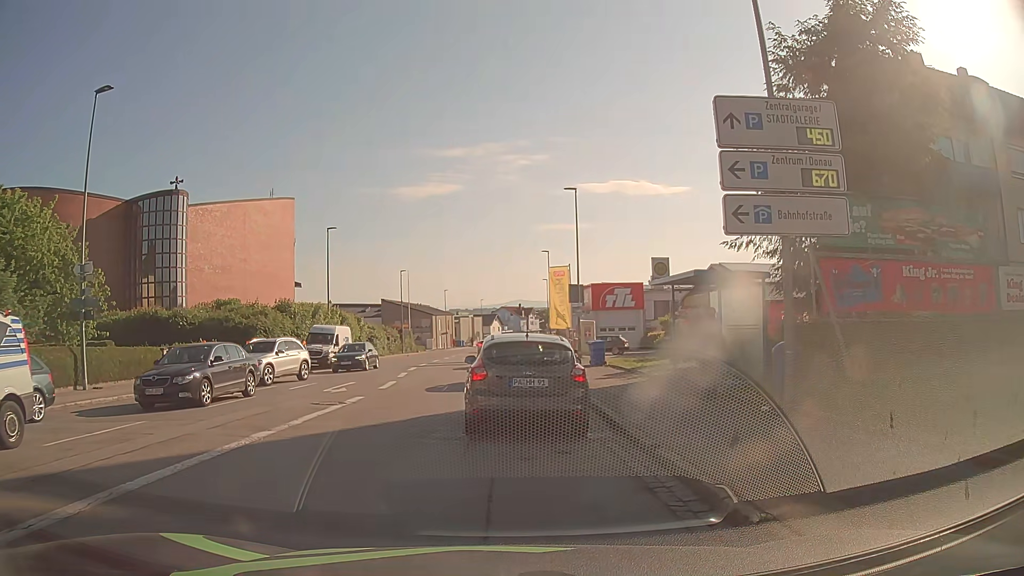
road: tertiary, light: Day
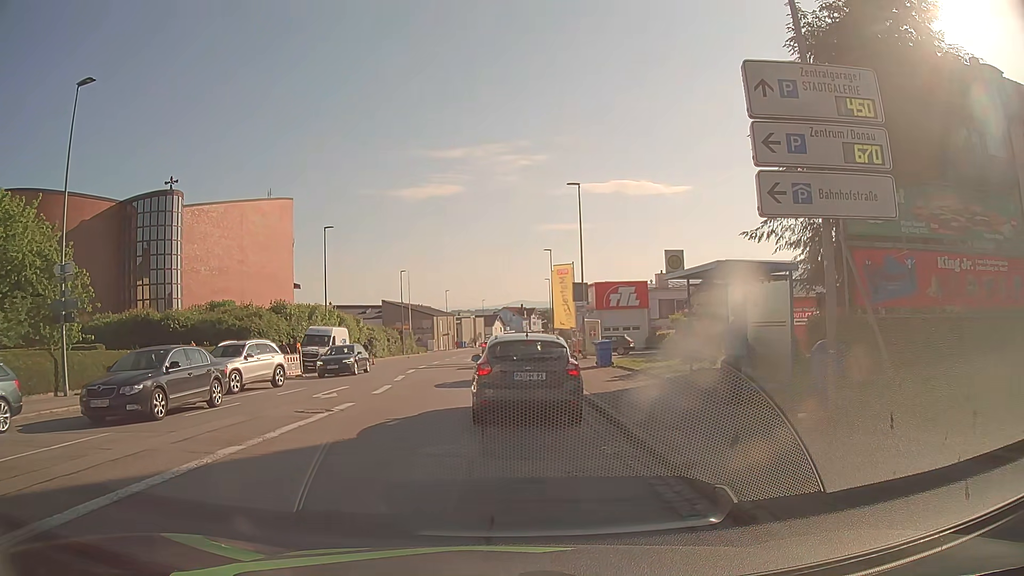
(0.0, +1.4) m; +2°
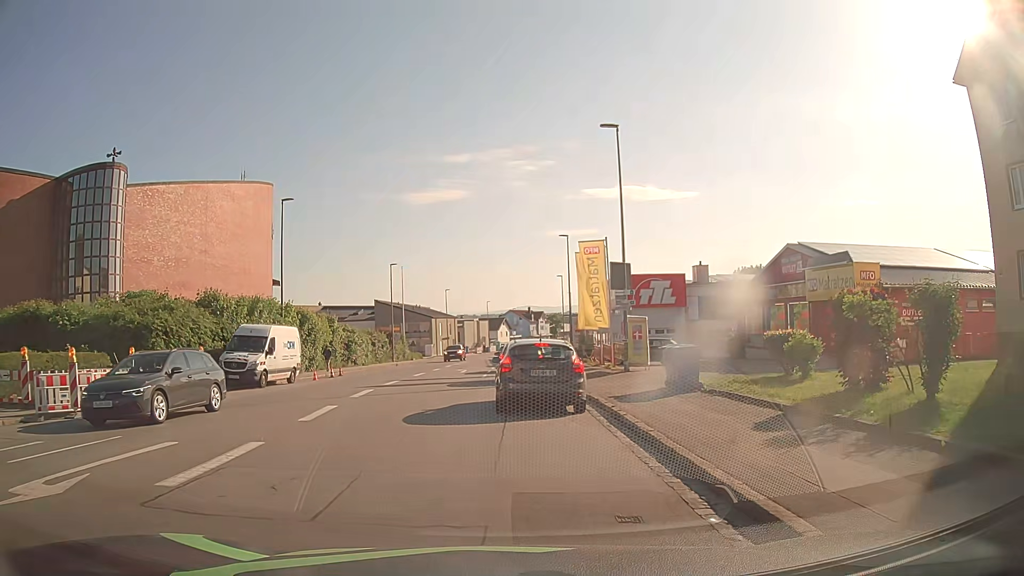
(-0.5, +12.1) m; -2°
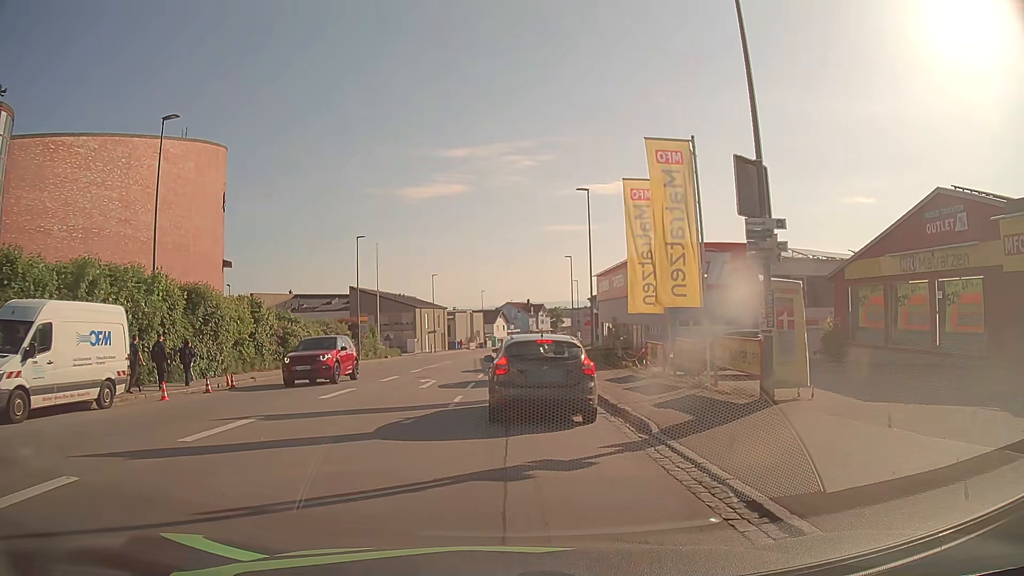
(0.0, +15.4) m; 0°
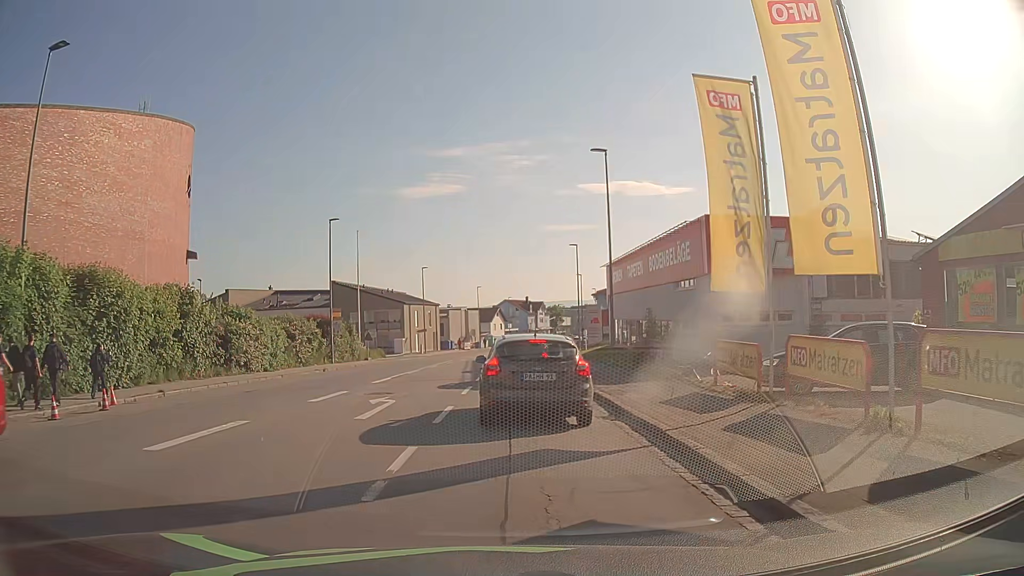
(0.0, +8.2) m; 0°
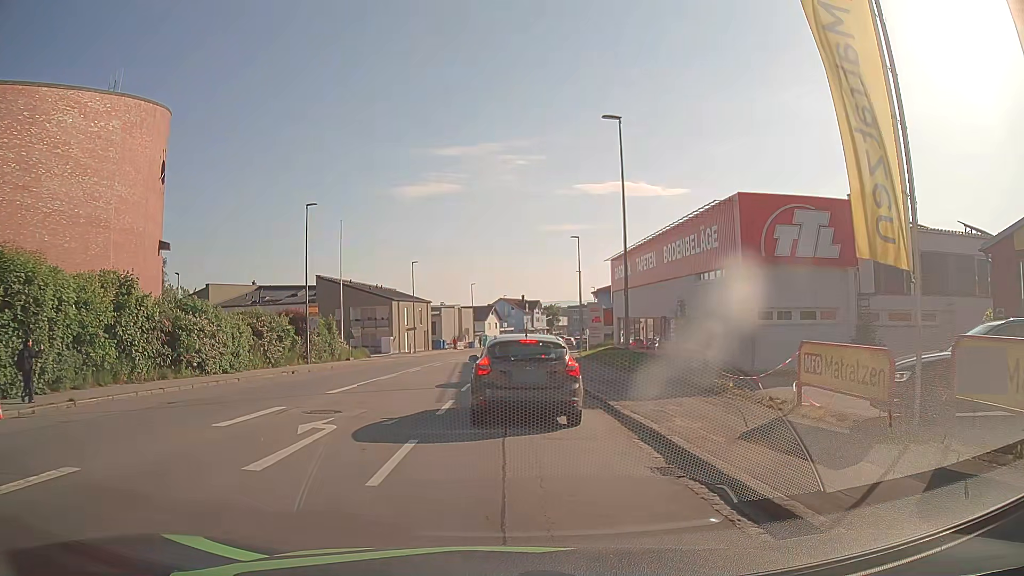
(0.0, +4.9) m; 0°
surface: asphalt
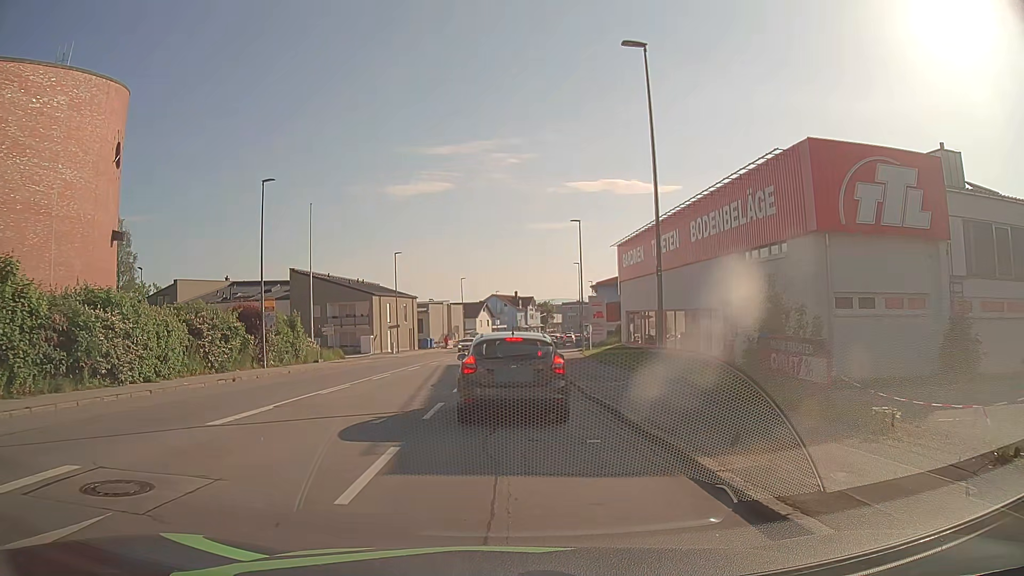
(+0.1, +7.0) m; 0°
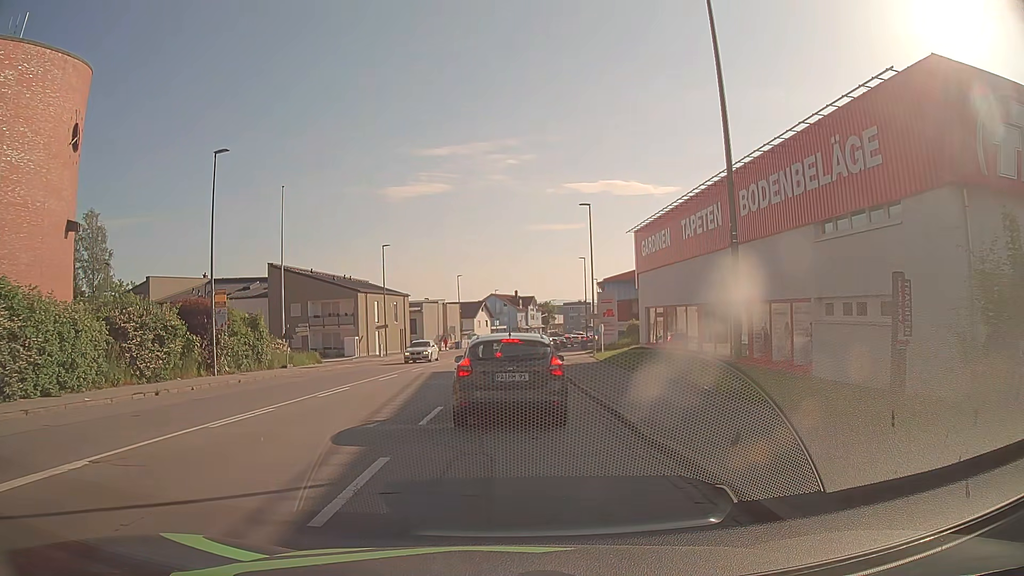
(+0.1, +6.6) m; 0°
